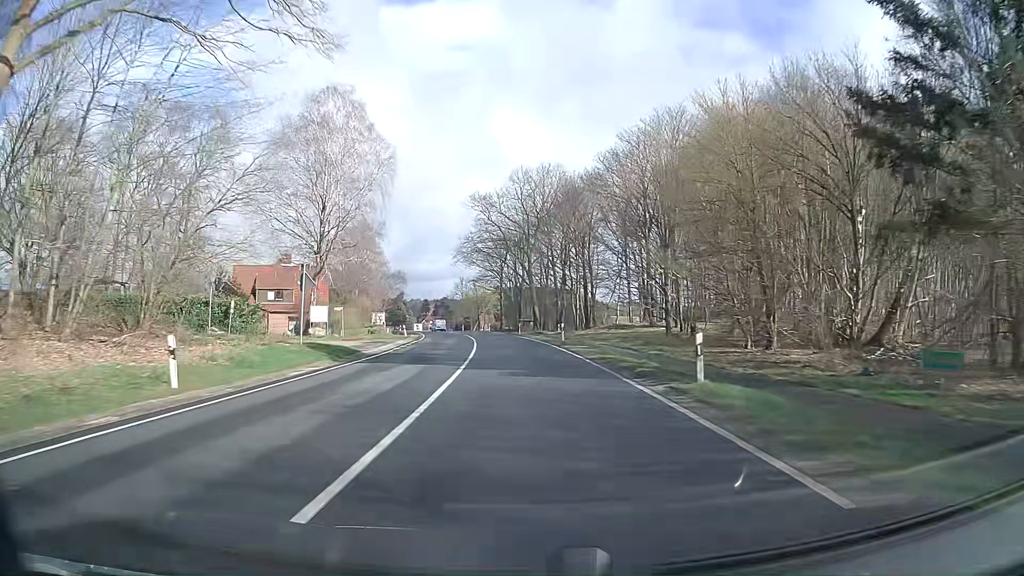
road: primary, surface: asphalt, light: Day
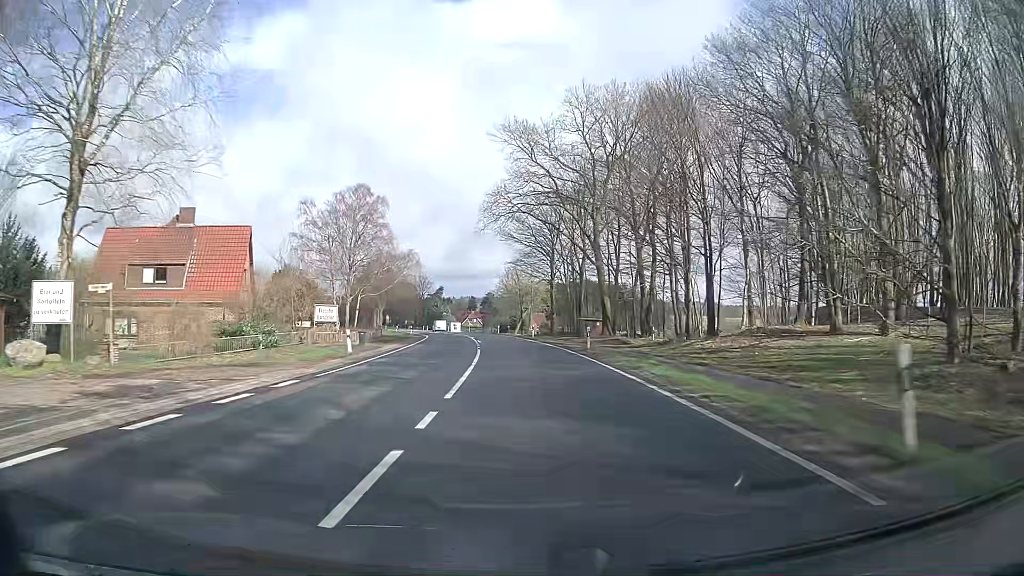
(-1.4, +32.0) m; -5°
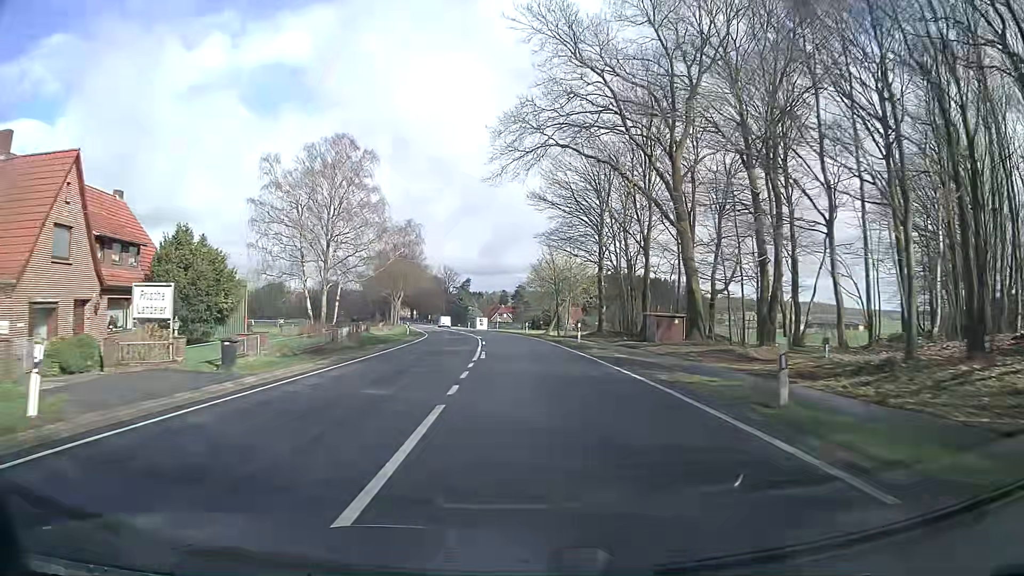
(-0.5, +21.3) m; -3°
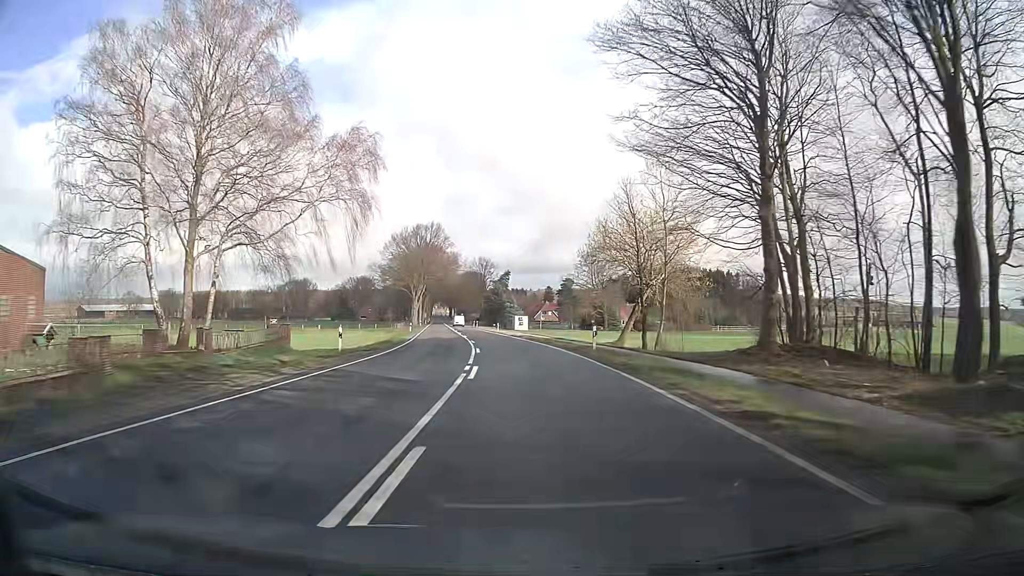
(-1.0, +32.0) m; -4°
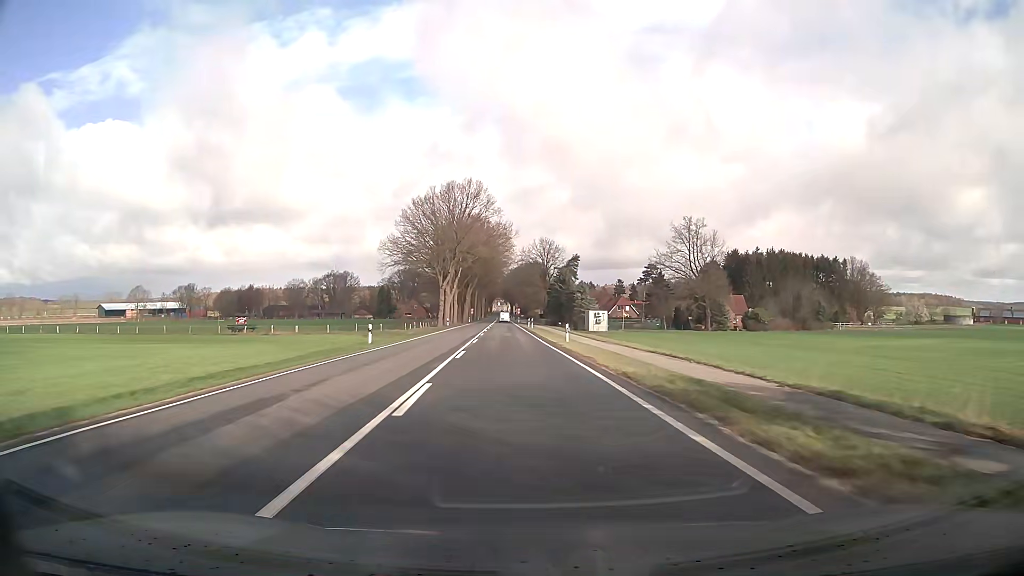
(-1.9, +43.1) m; -5°
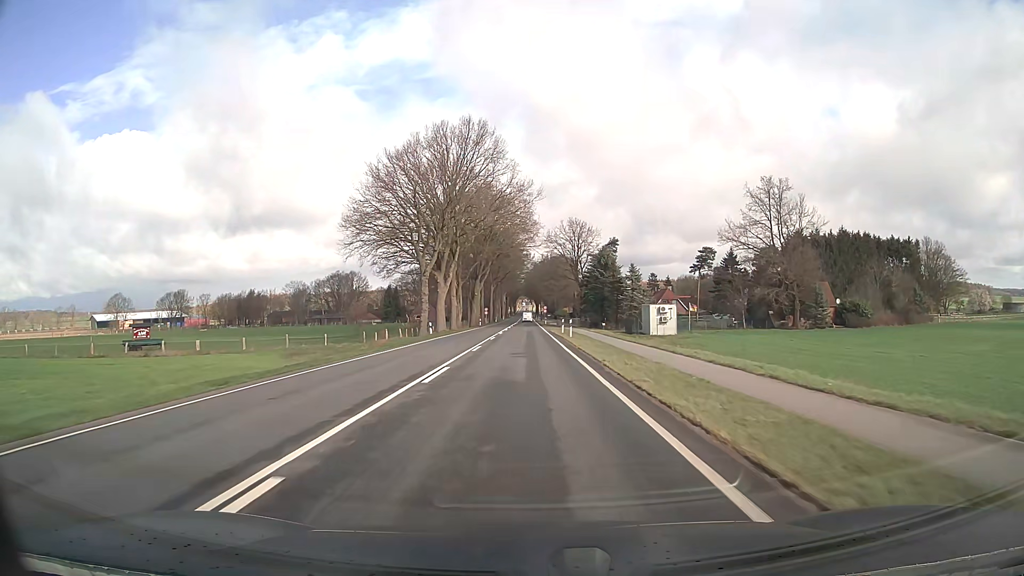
(-0.7, +32.7) m; -2°
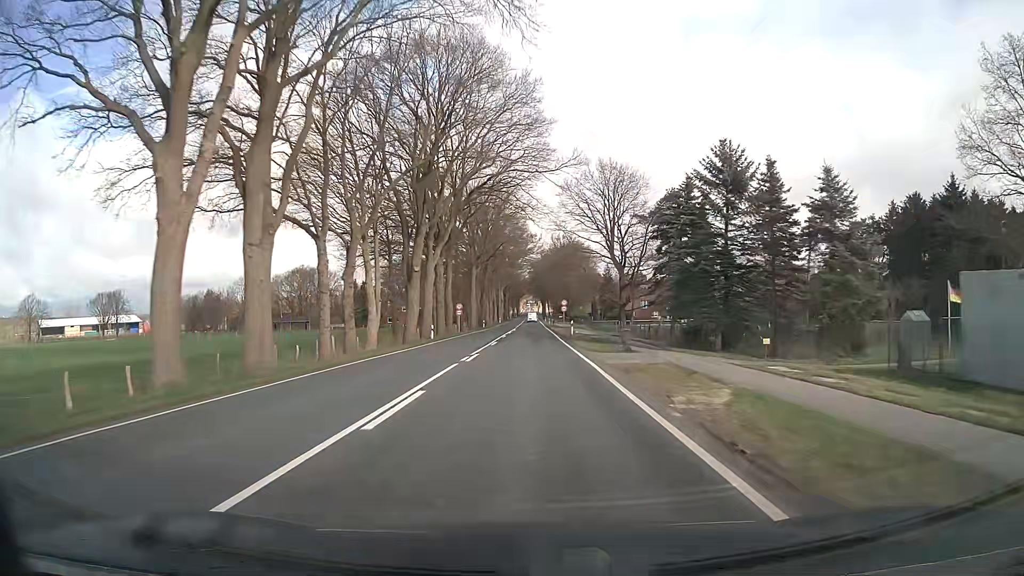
(-0.5, +55.2) m; -1°
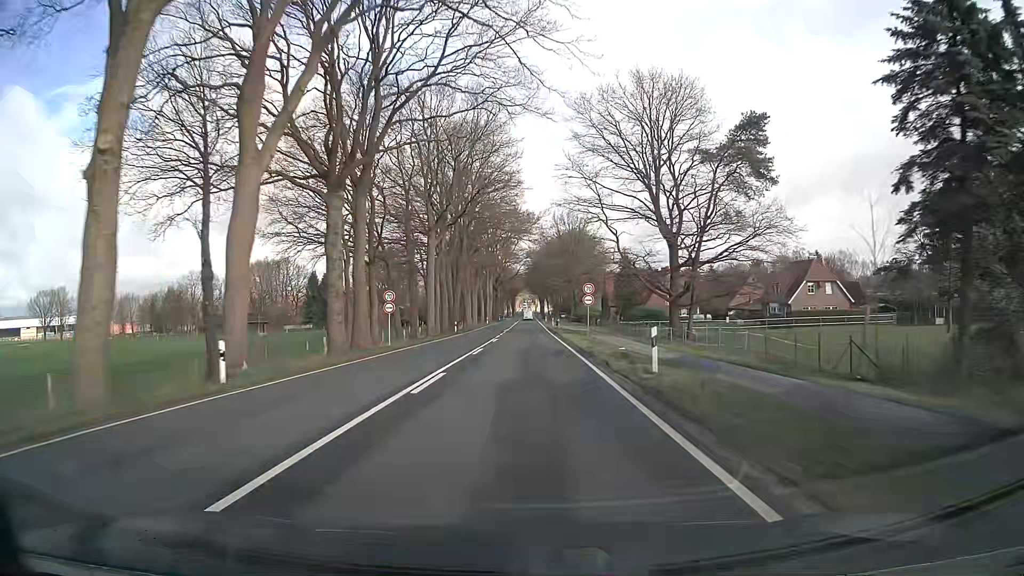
(+0.1, +33.4) m; 0°
(0, +10) (0, +20) (0, +30) (0, +40) (0, +50) (0, +60) (0, +70) (0, +80) (0, +90) (0, +100) m
